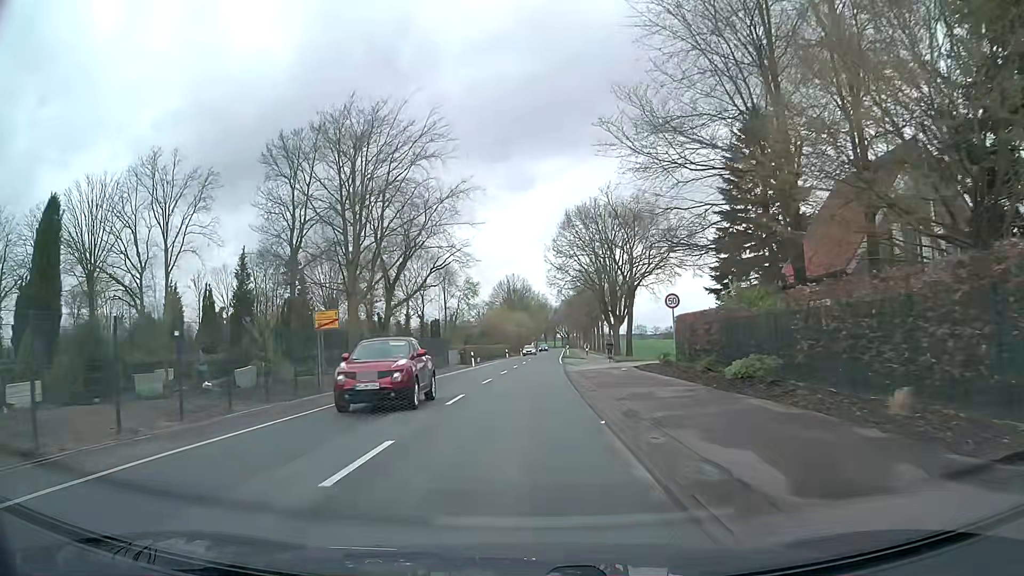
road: secondary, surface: asphalt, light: Day
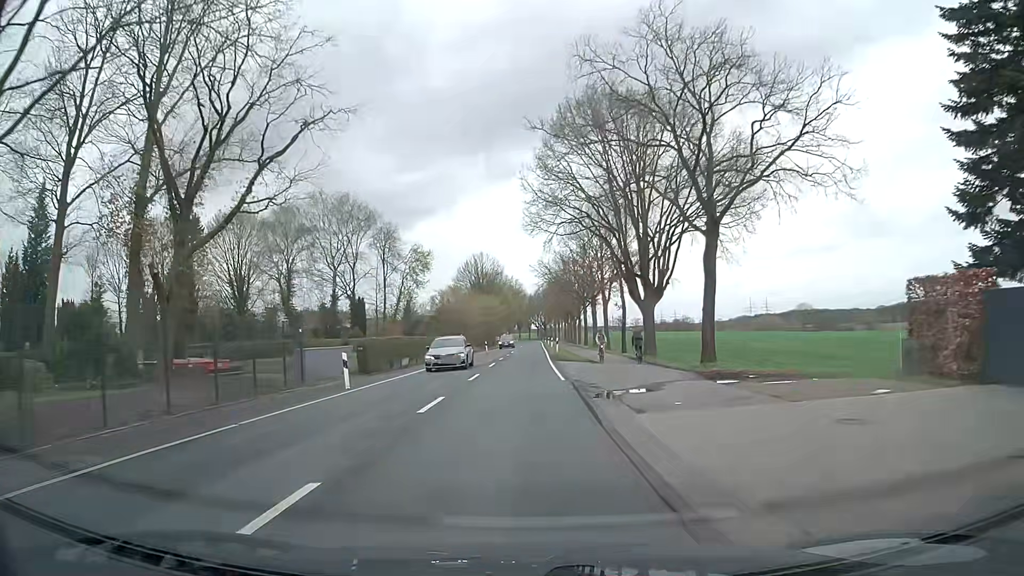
(+0.2, +30.2) m; +2°
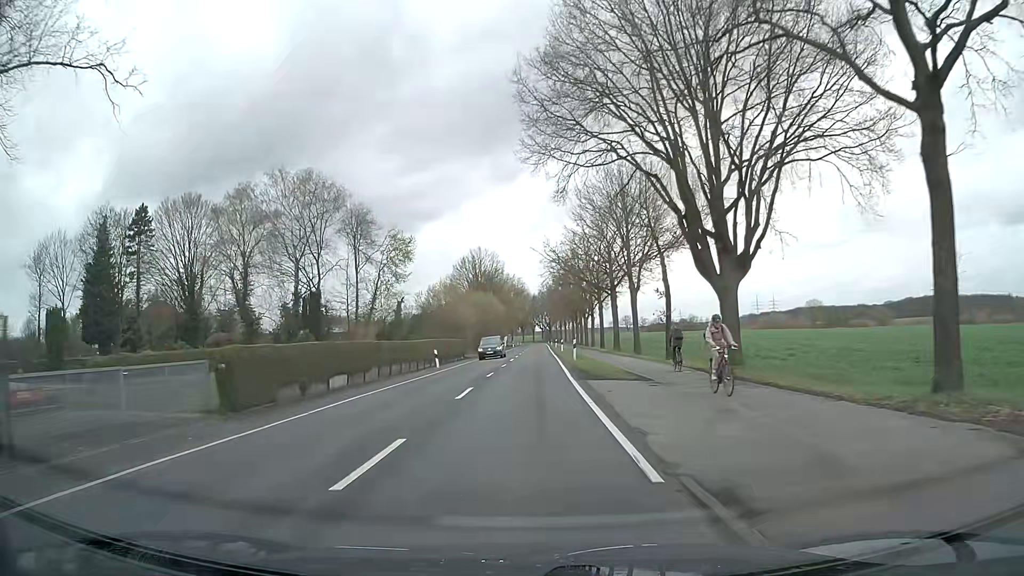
(-0.2, +15.2) m; -1°
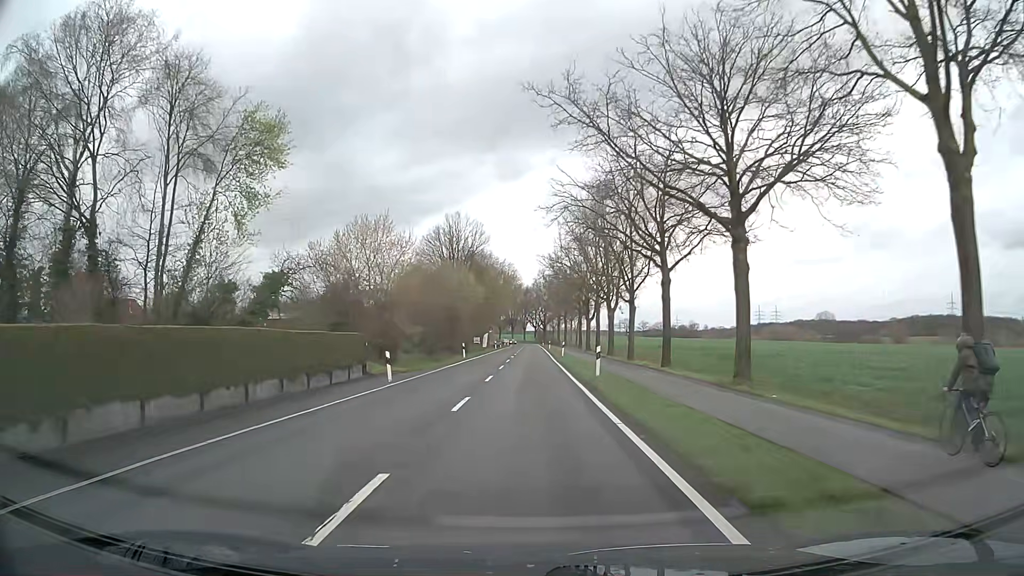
(+0.2, +37.7) m; +1°
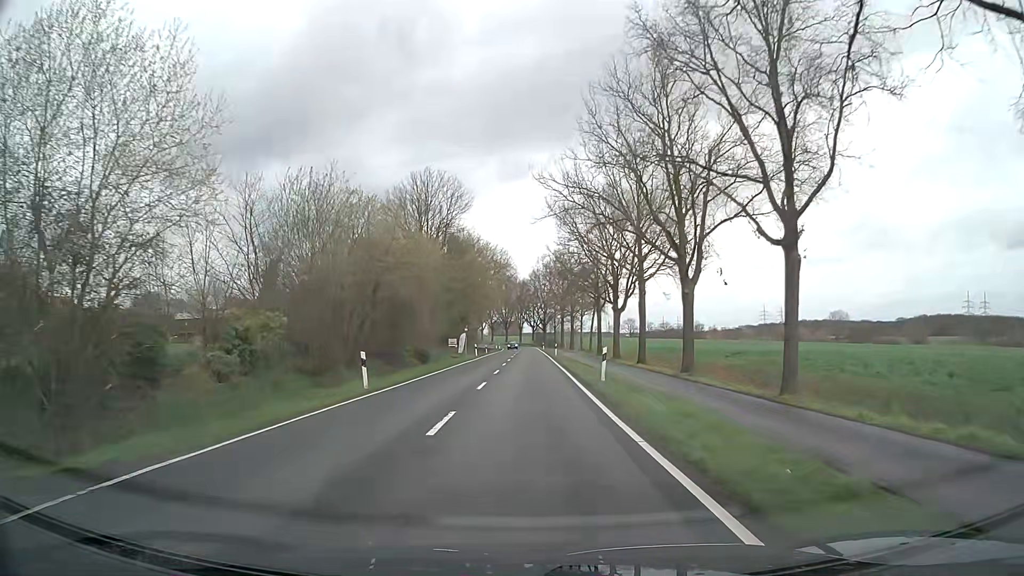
(+0.1, +30.3) m; 0°
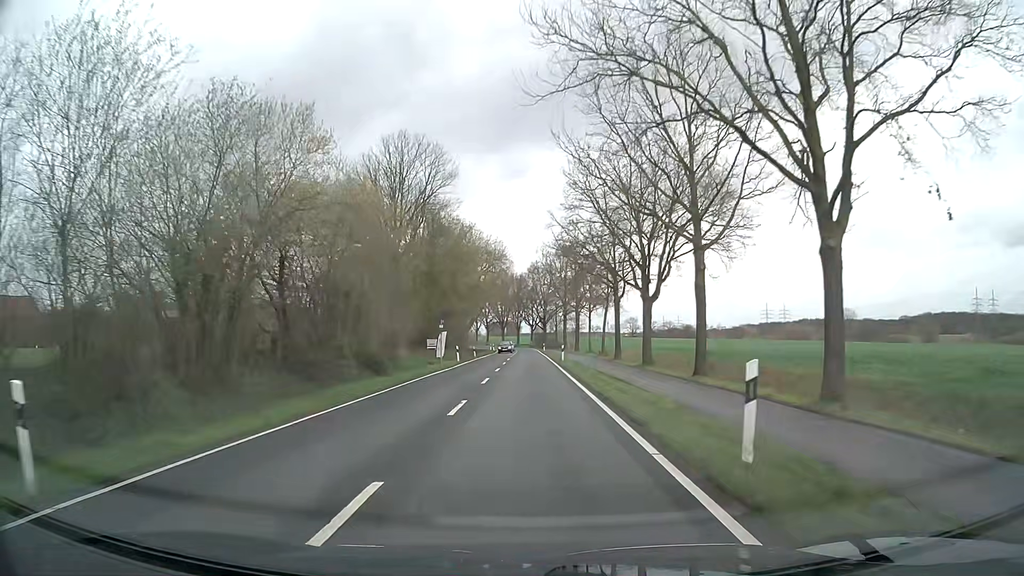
(0.0, +15.1) m; 0°
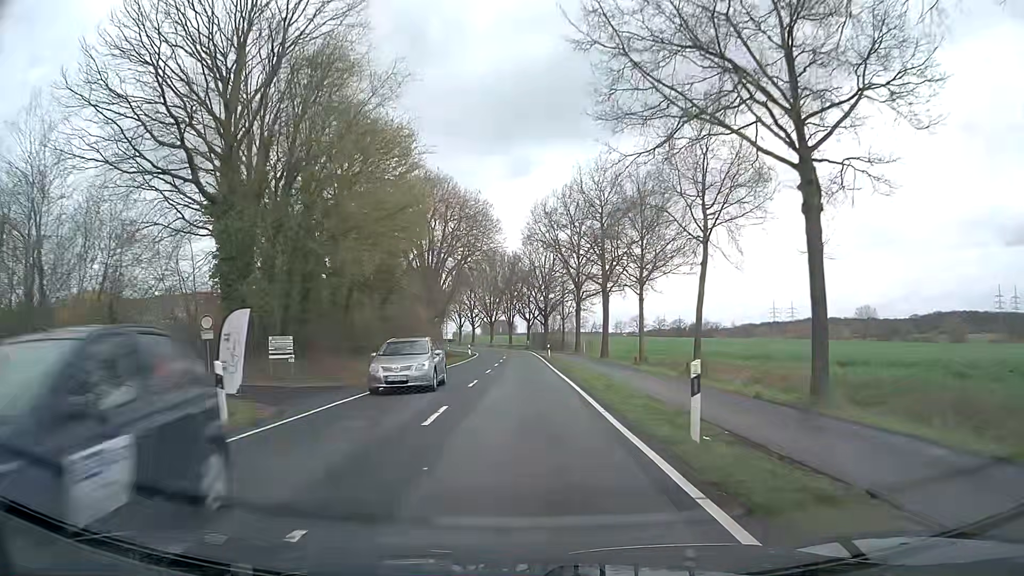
(+0.1, +38.0) m; 0°
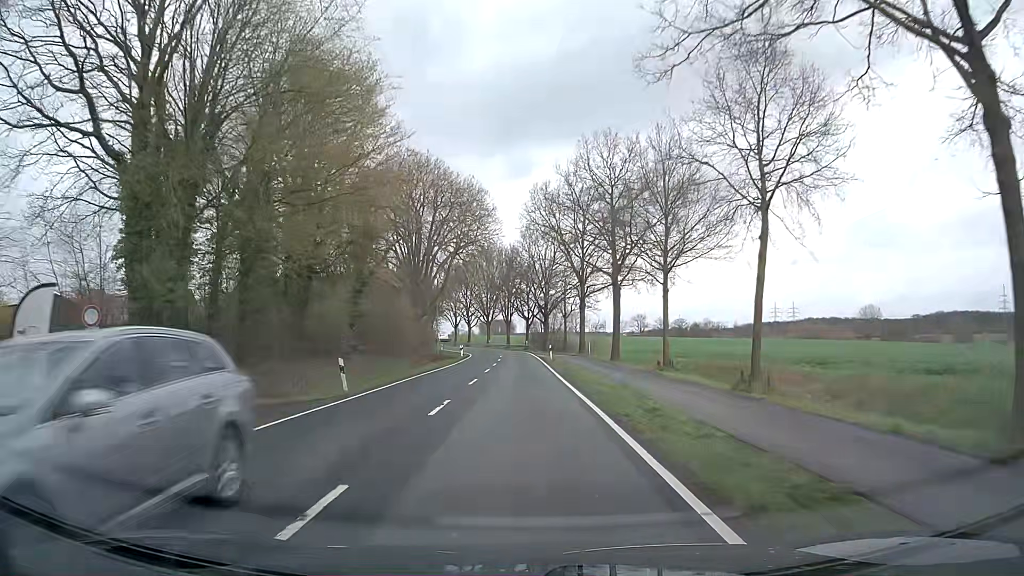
(0.0, +7.6) m; 0°
(0, +10) (0, +20) (0, +30) (0, +40) (0, +50) (-1, +60) (-1, +70) (-2, +80) (-4, +90) (-6, +100) m
